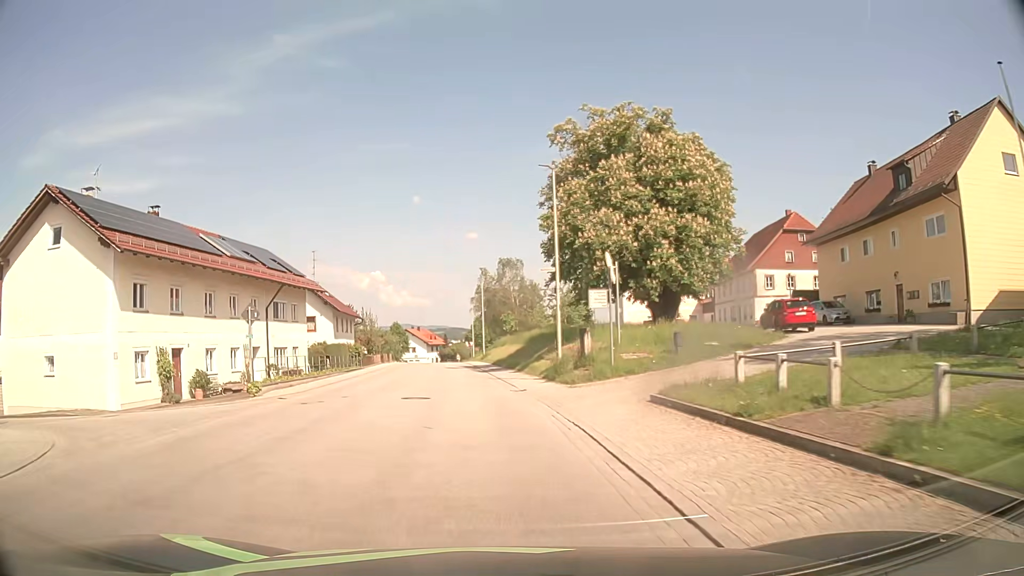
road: secondary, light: Day
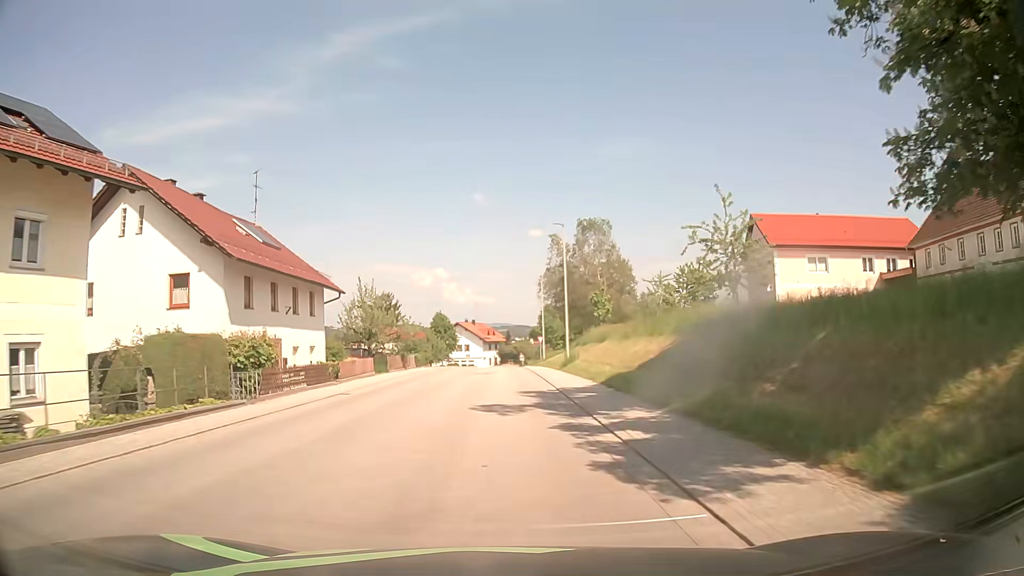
(-2.0, +30.6) m; -5°
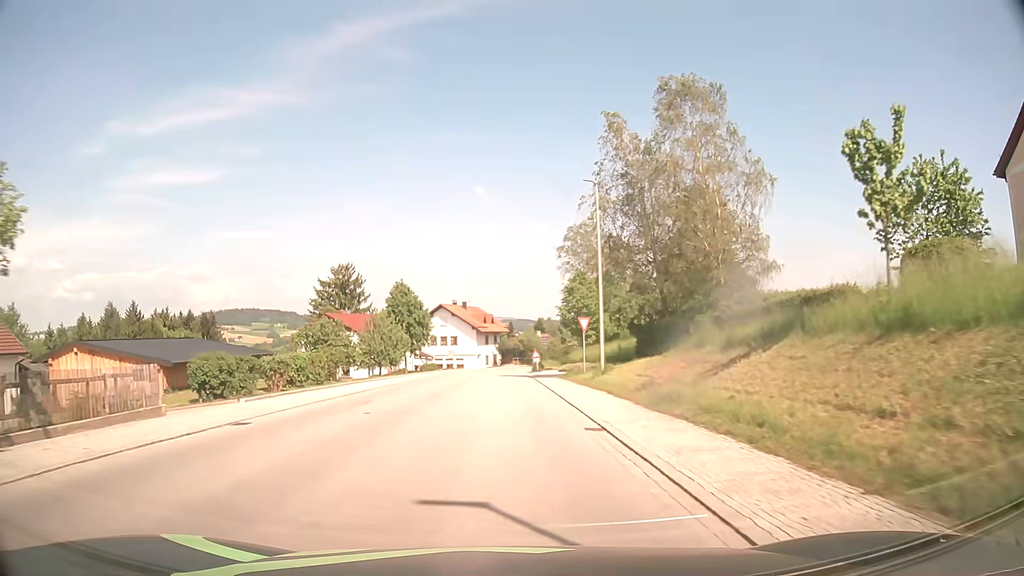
(-0.4, +39.1) m; 0°
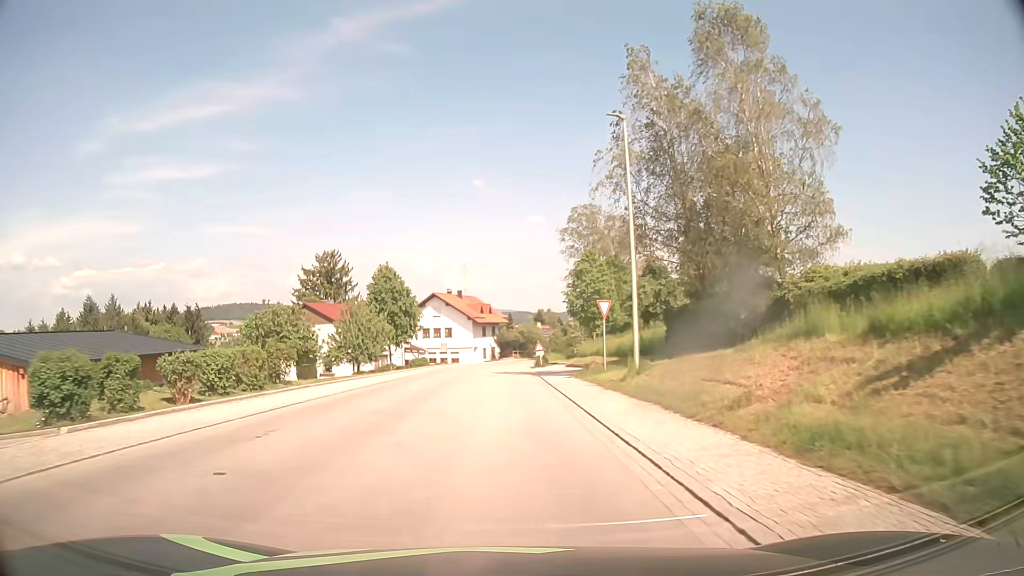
(0.0, +7.7) m; 0°
